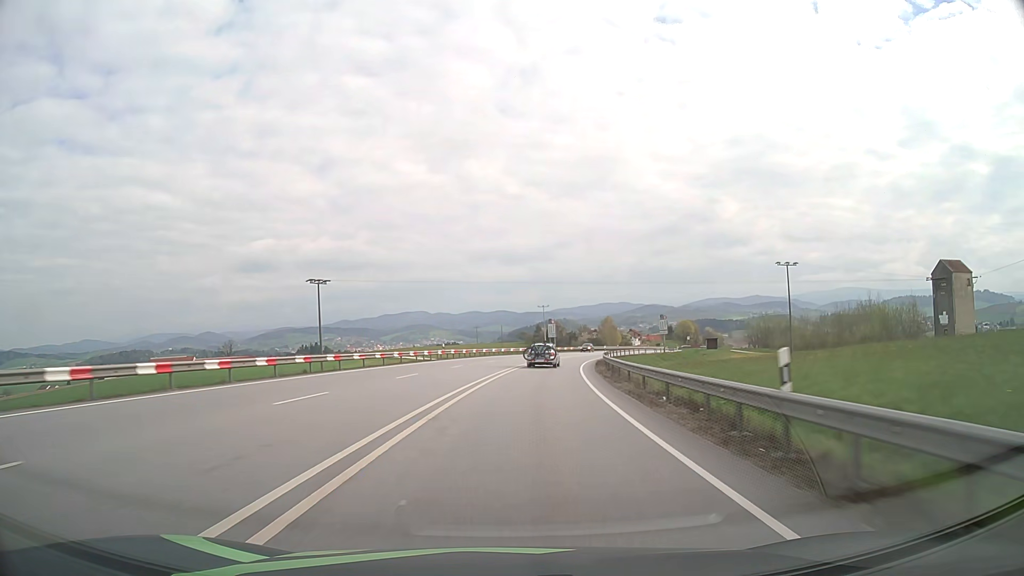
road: primary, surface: asphalt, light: Day
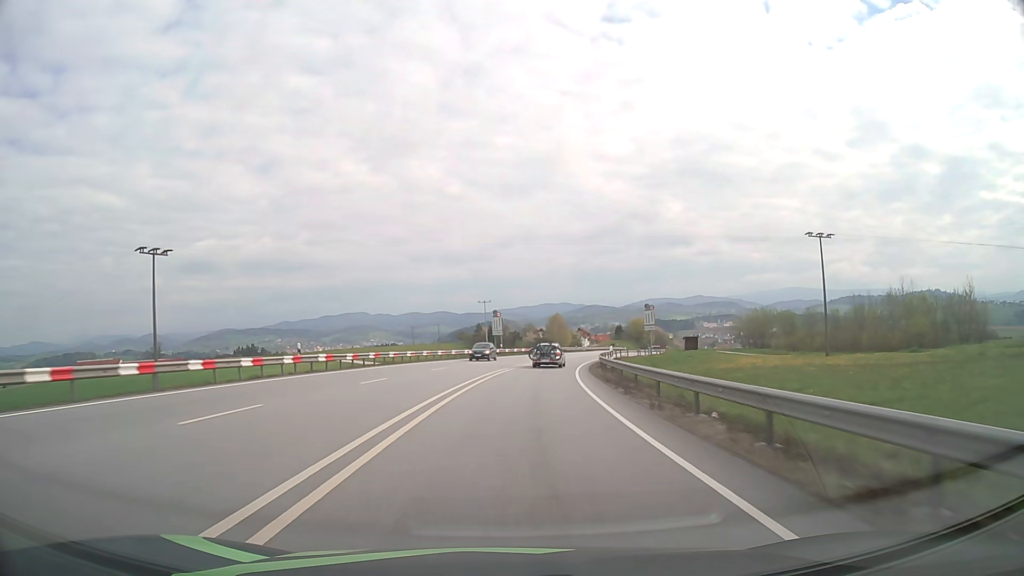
(+1.2, +27.9) m; +5°
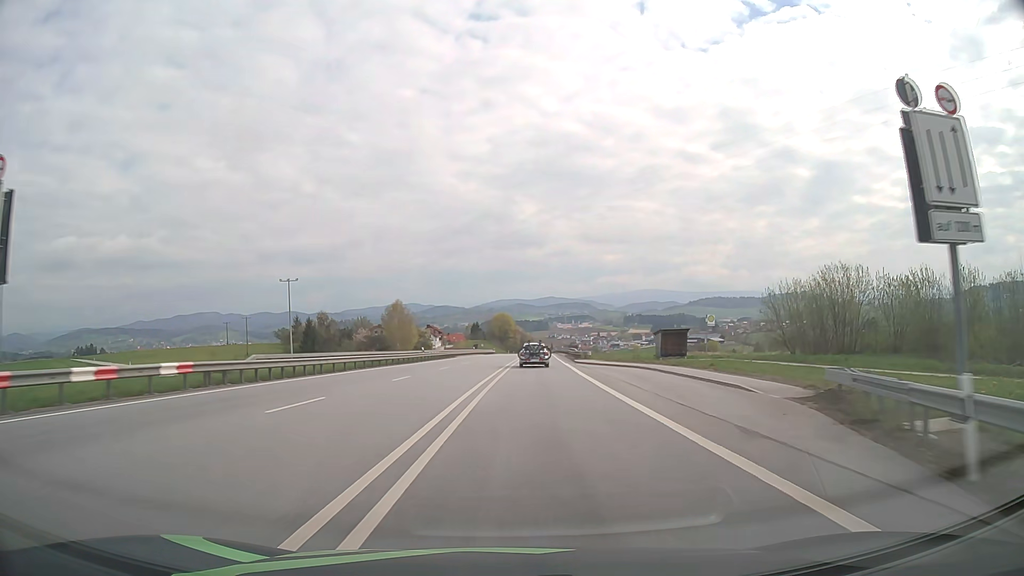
(+7.2, +68.8) m; +13°
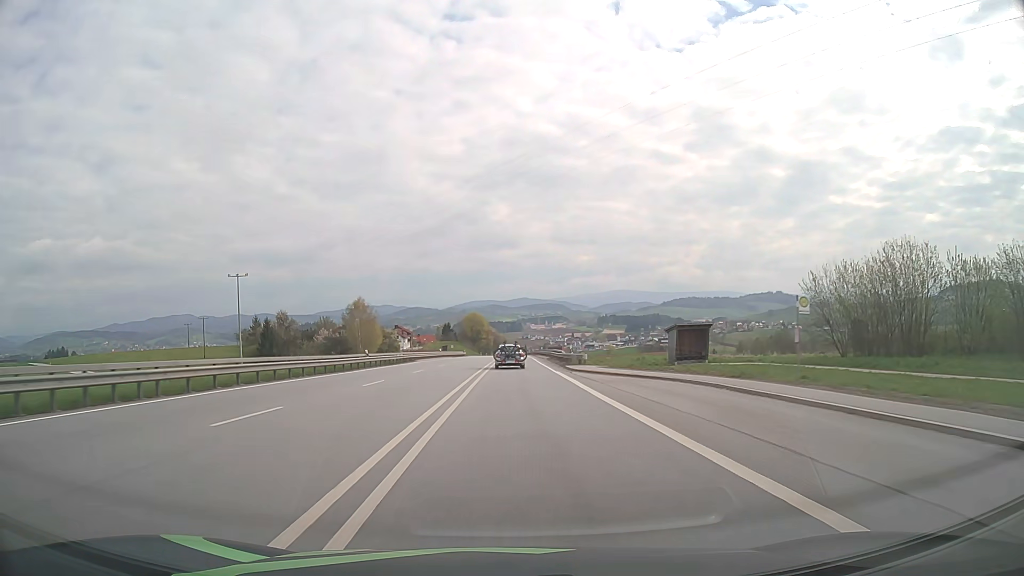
(+0.4, +13.8) m; +3°
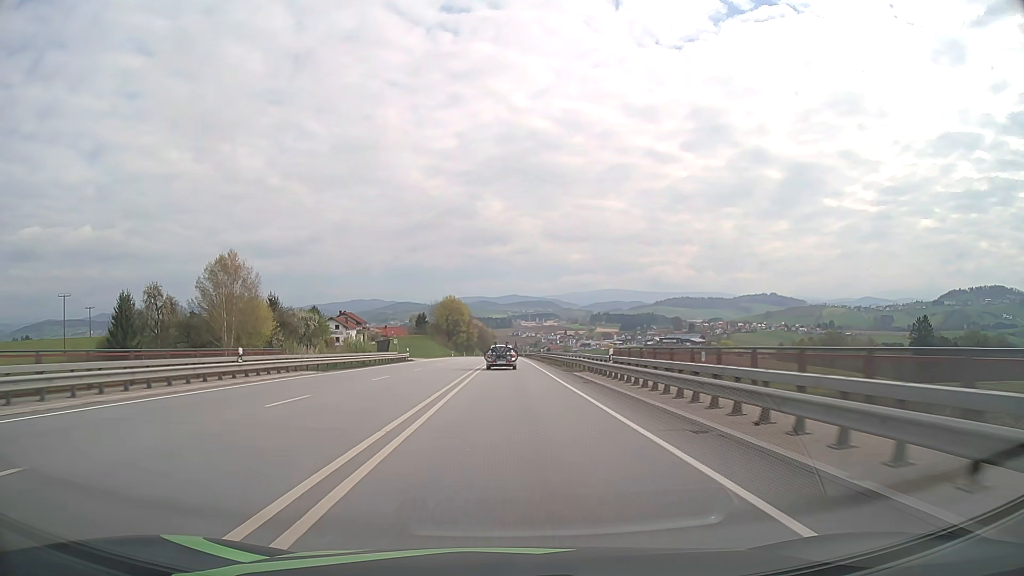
(+0.9, +68.7) m; +1°
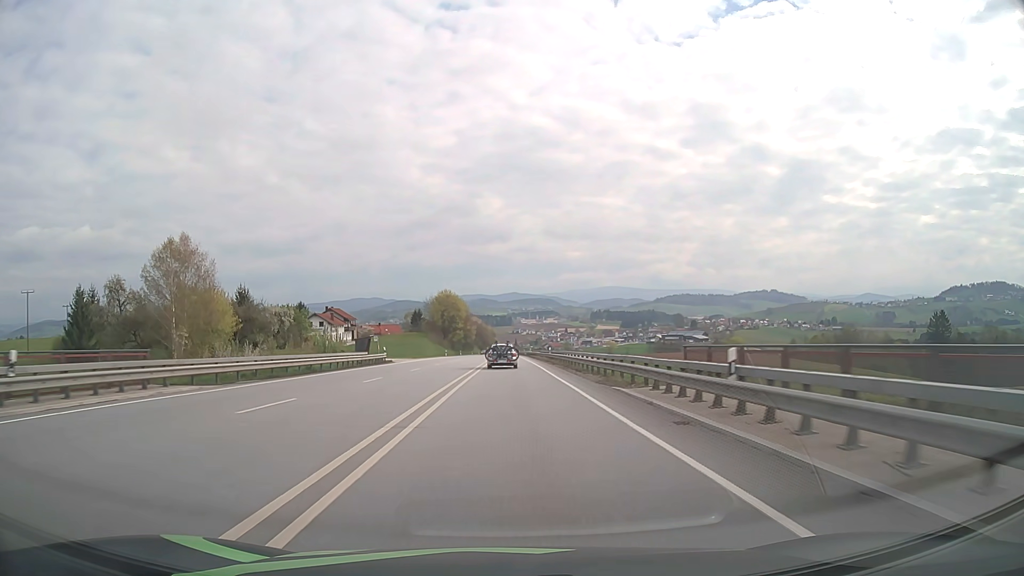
(0.0, +13.6) m; 0°
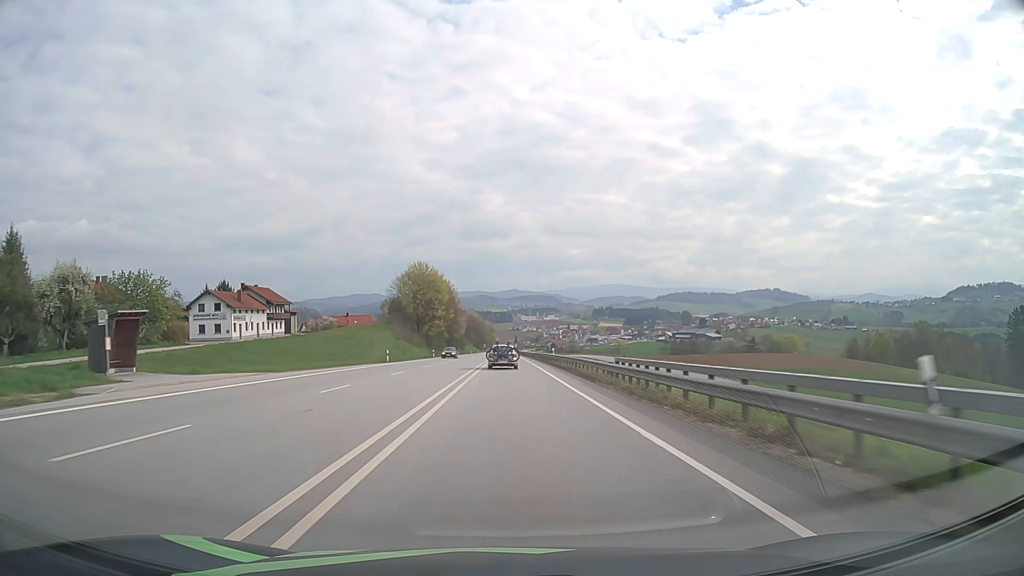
(0.0, +54.3) m; 0°
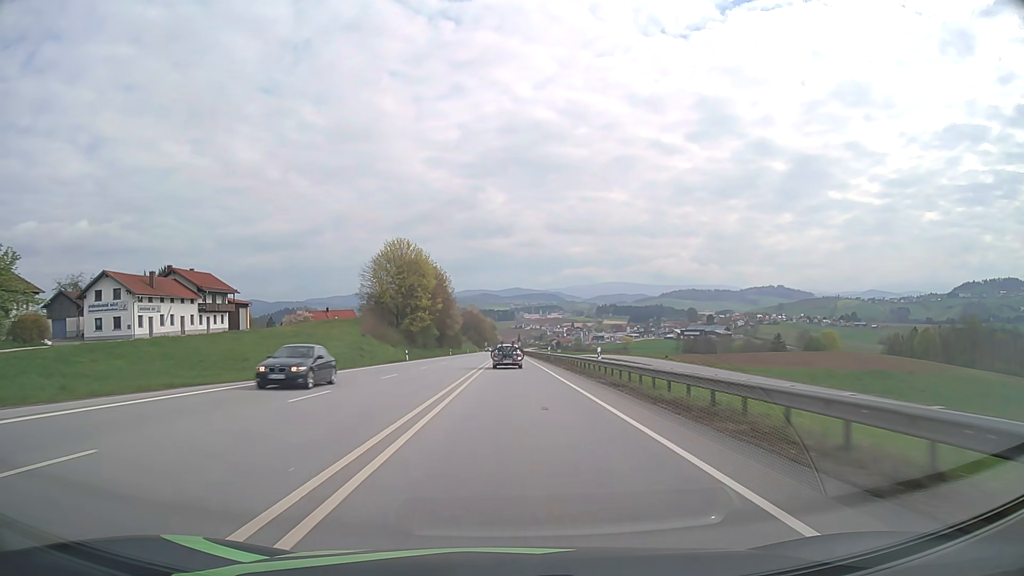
(0.0, +27.1) m; 0°
(0, +10) (0, +20) (0, +30) (0, +40) (0, +50) (0, +60) (0, +70) (0, +80) (0, +90) (0, +100) m
